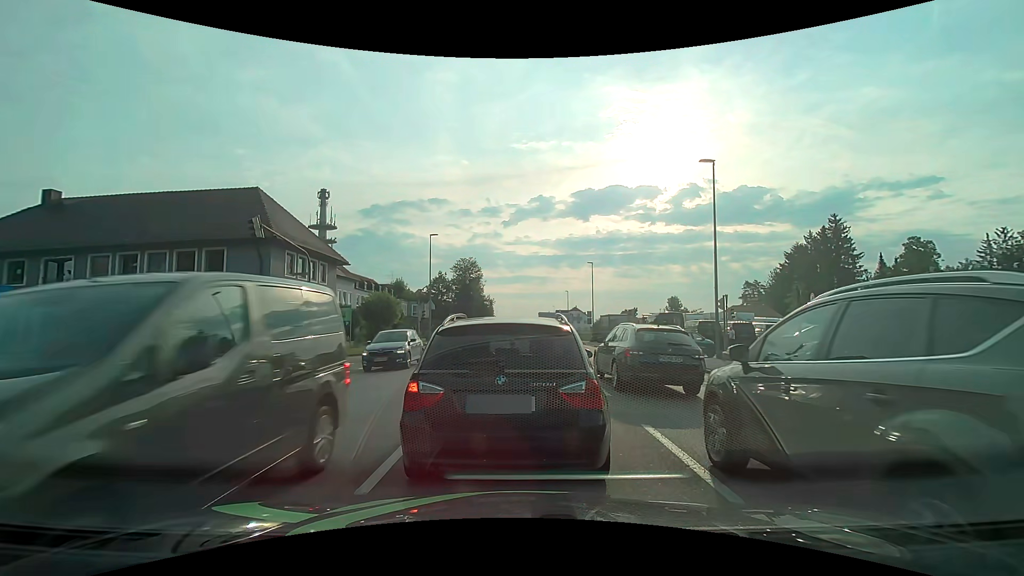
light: Day
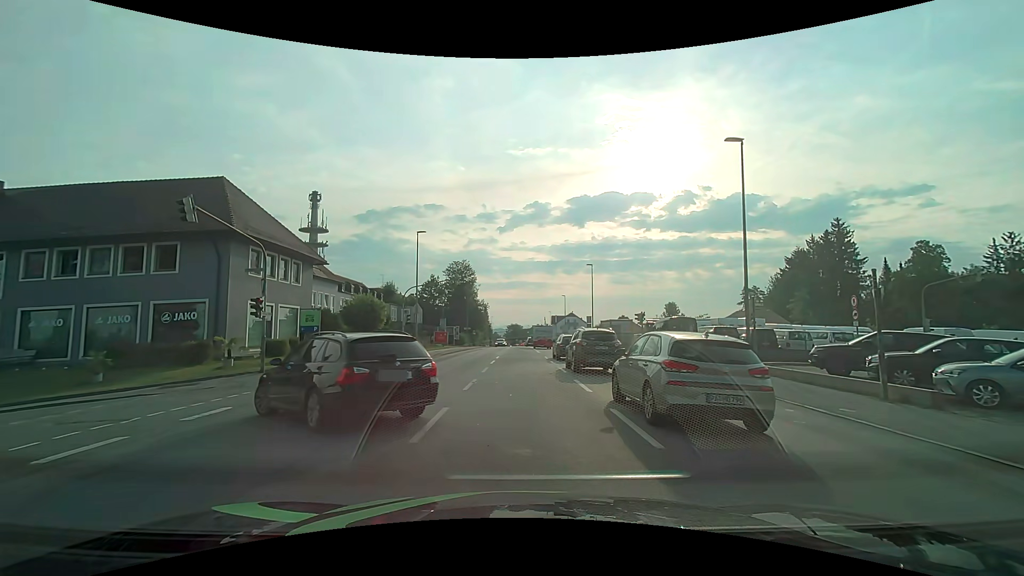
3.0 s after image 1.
(0.0, +4.1) m; +1°
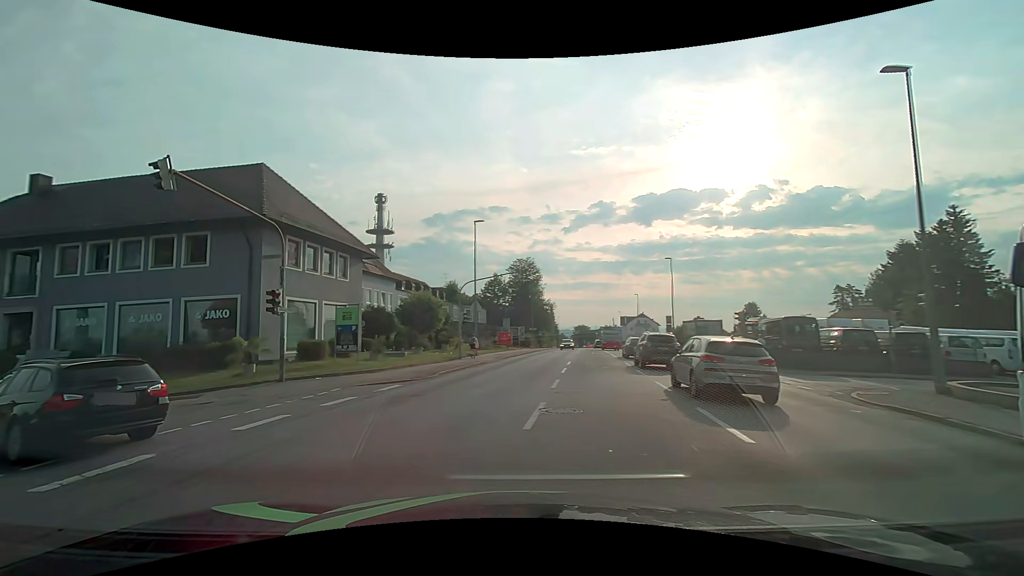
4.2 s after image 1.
(-0.1, +5.2) m; -6°
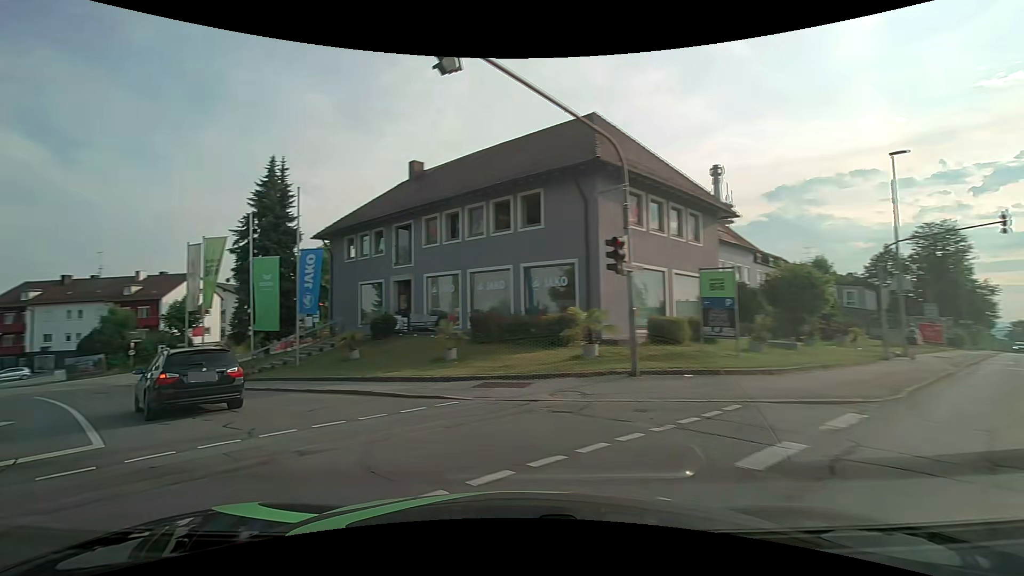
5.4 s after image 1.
(-2.1, +7.1) m; -36°
